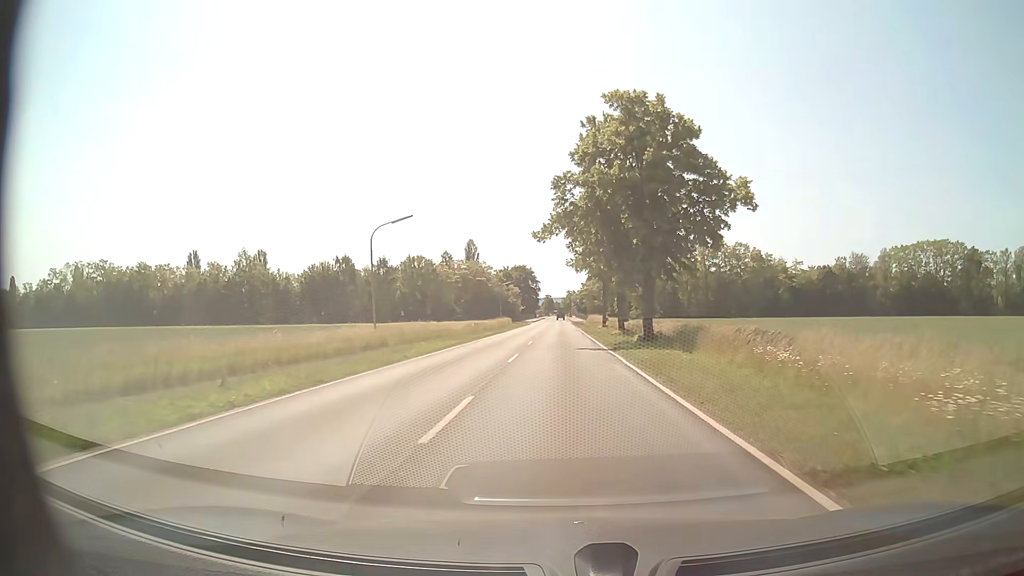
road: secondary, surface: asphalt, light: Day
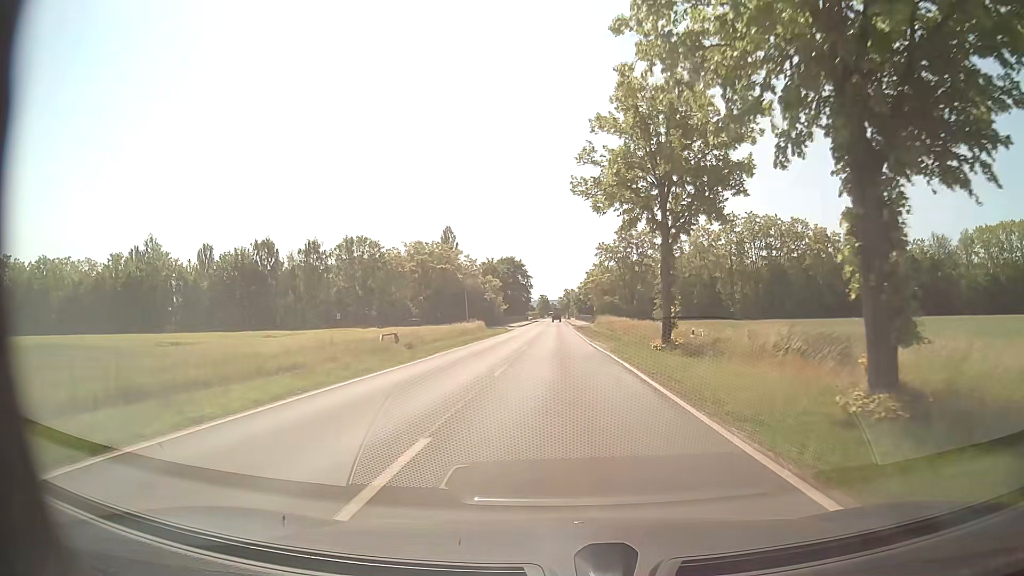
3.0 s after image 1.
(0.0, +39.8) m; 0°
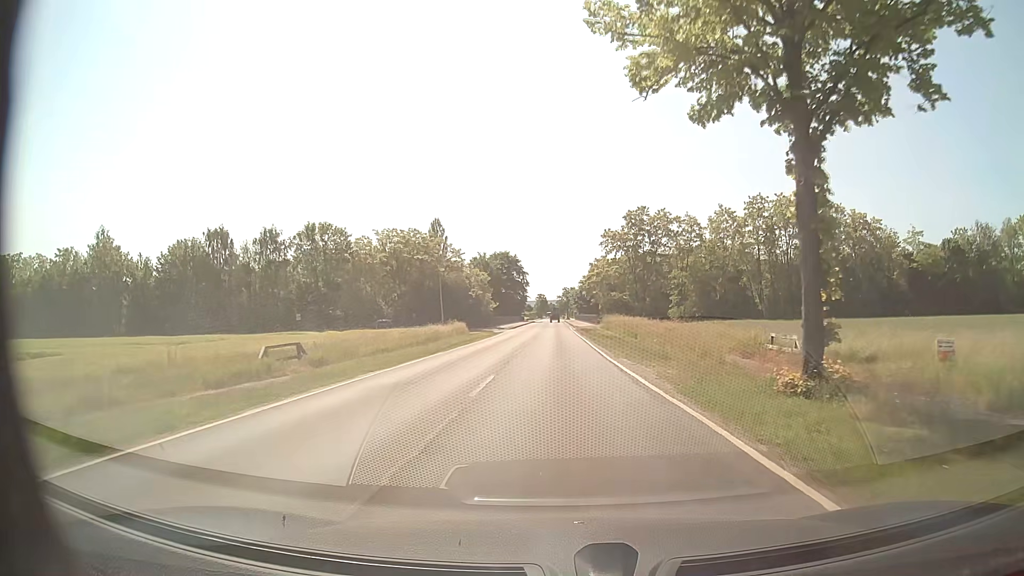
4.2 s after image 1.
(0.0, +15.9) m; 0°
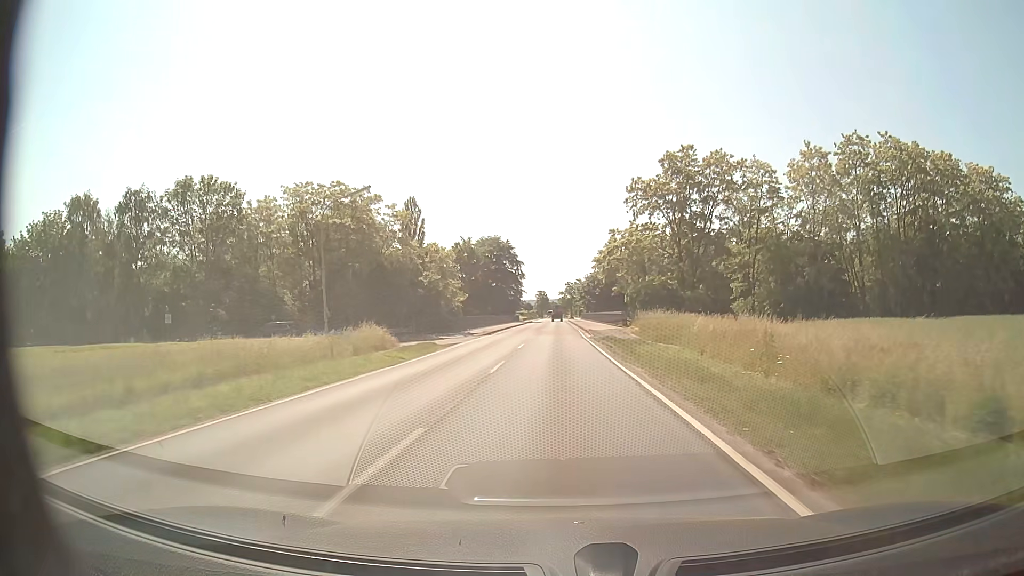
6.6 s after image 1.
(0.0, +31.7) m; 0°
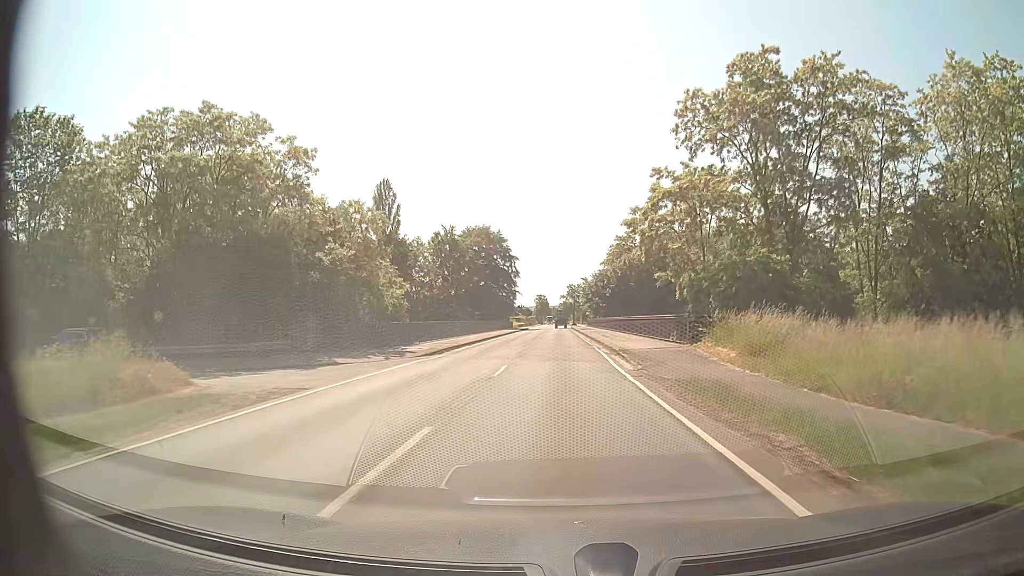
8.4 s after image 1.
(0.0, +23.7) m; 0°
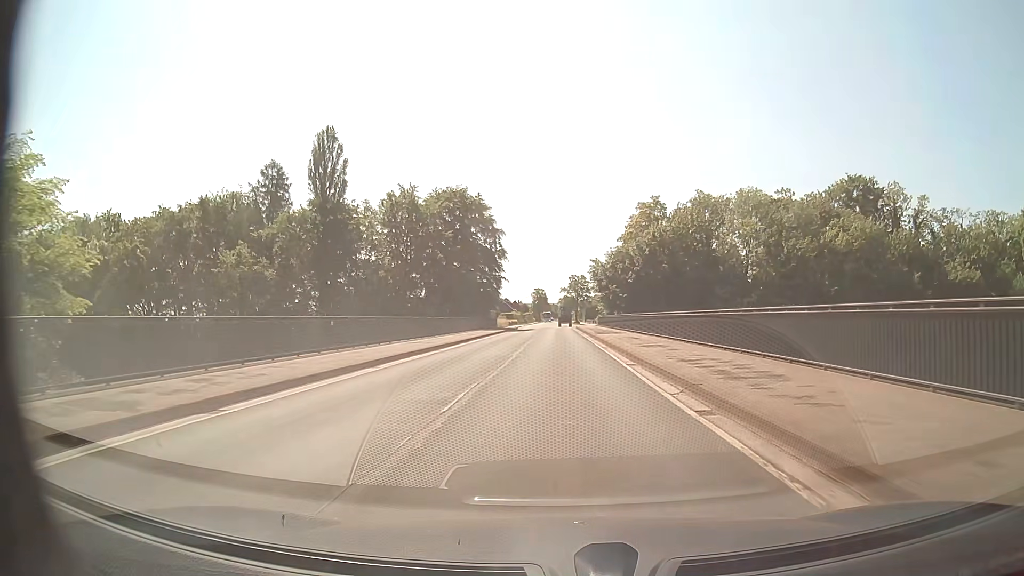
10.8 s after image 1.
(0.0, +31.6) m; 0°
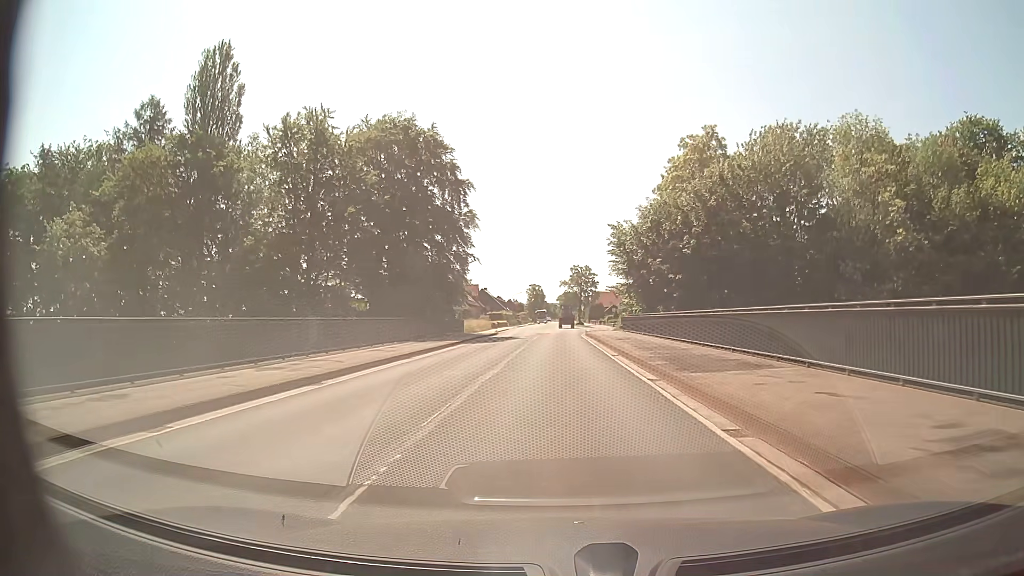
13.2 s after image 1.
(+0.1, +31.6) m; 0°
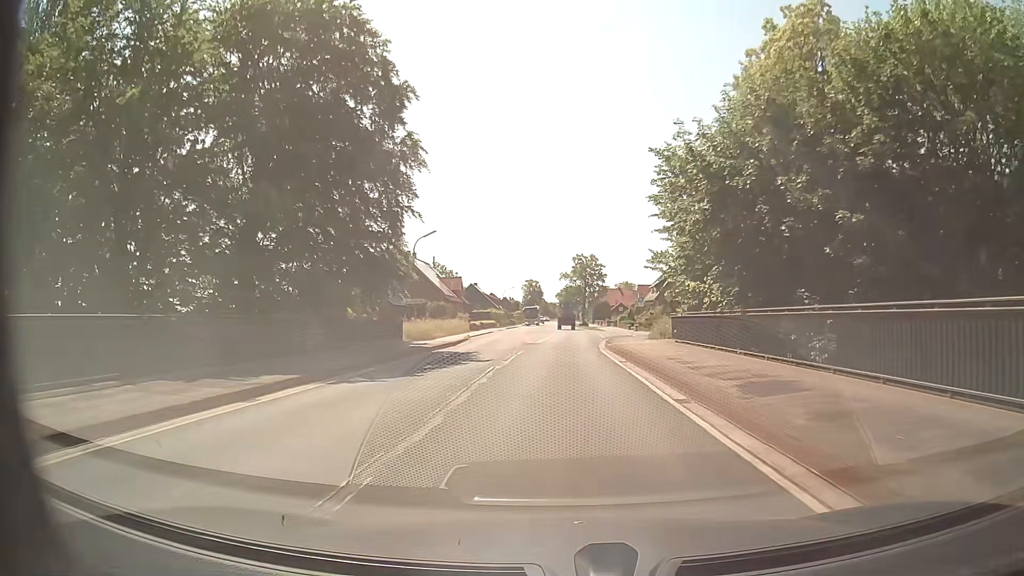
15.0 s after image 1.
(0.0, +23.8) m; 0°
(0, +10) (0, +20) (0, +30) (+1, +40) (+1, +50) (+1, +60) (+1, +70) (+1, +80) (+1, +90) (+1, +100) m
